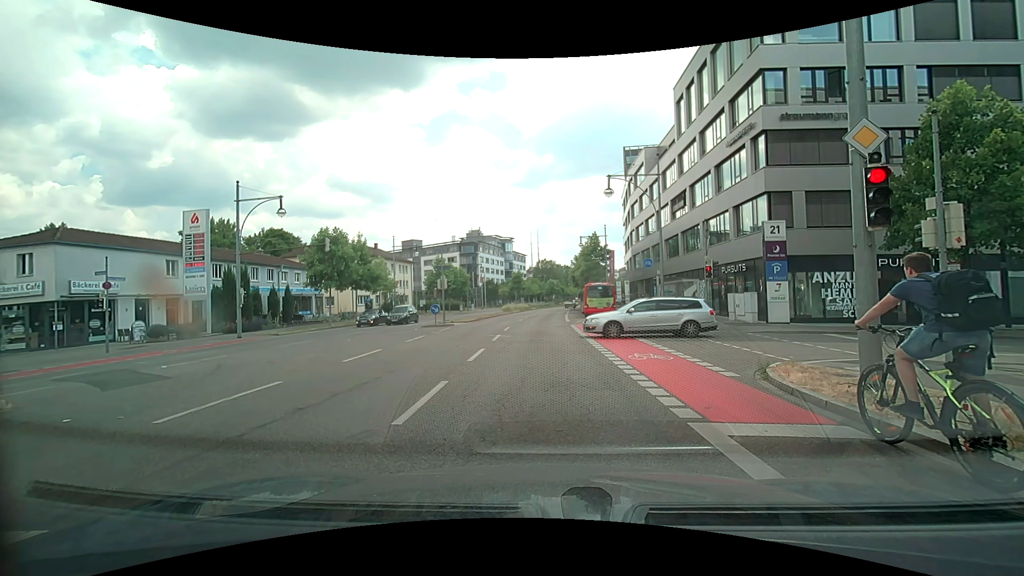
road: primary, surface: asphalt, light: Day
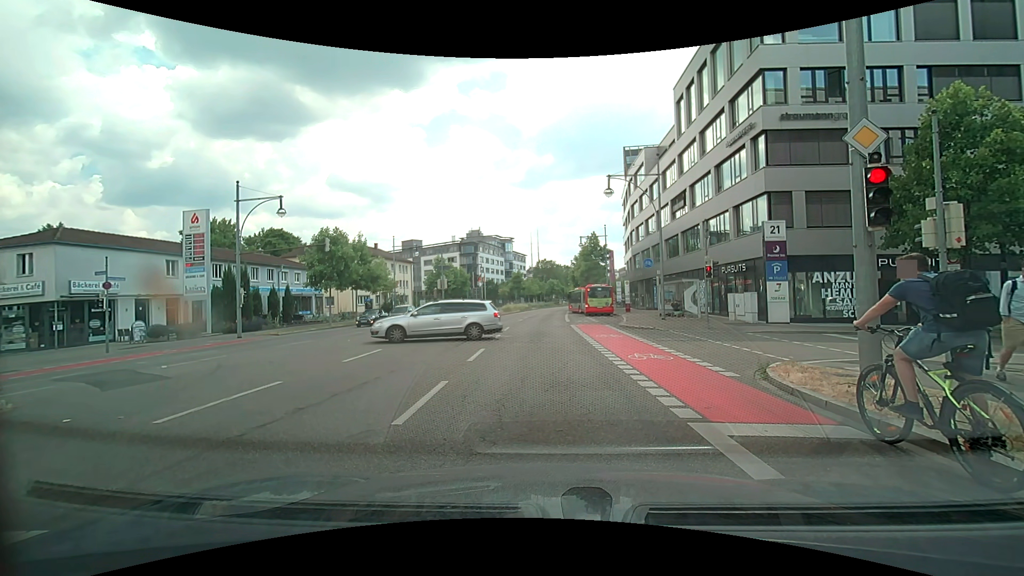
(0.0, 0.0) m; 0°
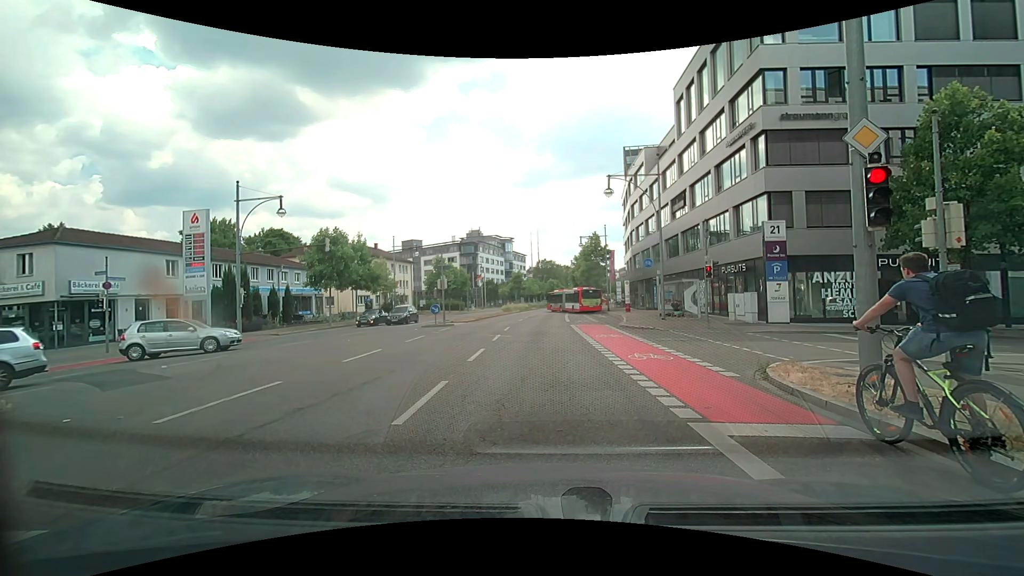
(0.0, 0.0) m; 0°
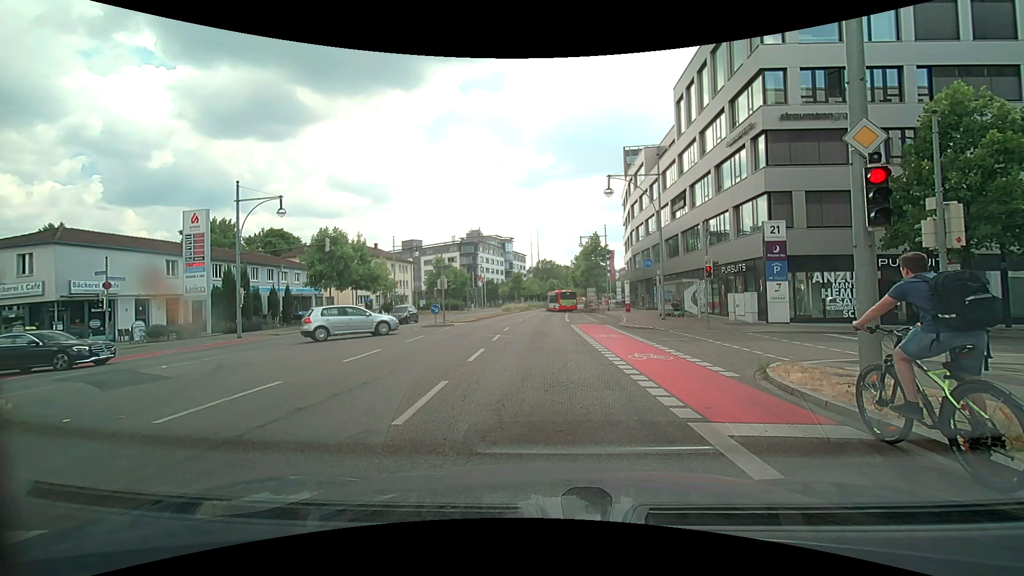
(0.0, 0.0) m; 0°
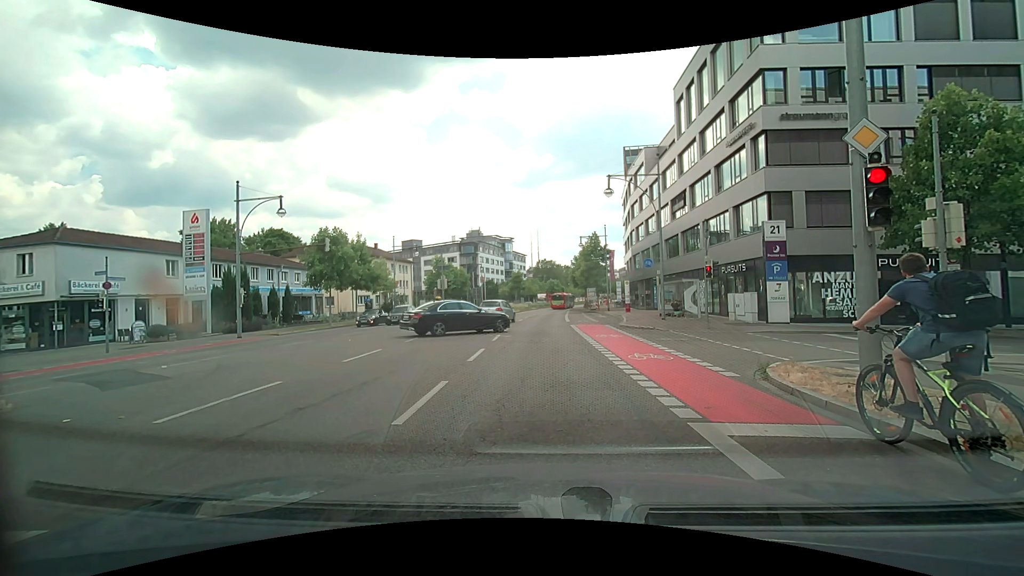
(0.0, 0.0) m; 0°
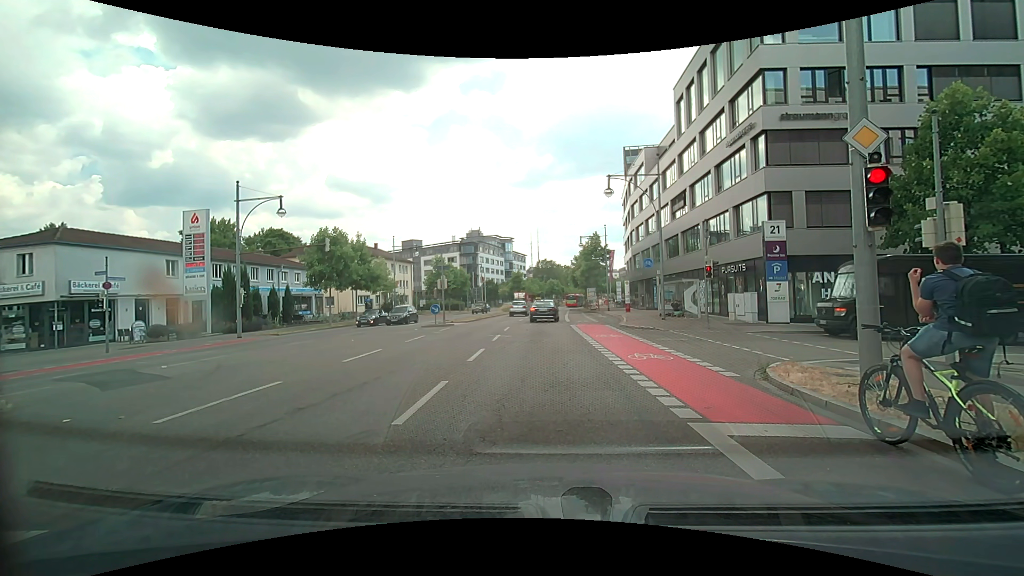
(0.0, 0.0) m; 0°
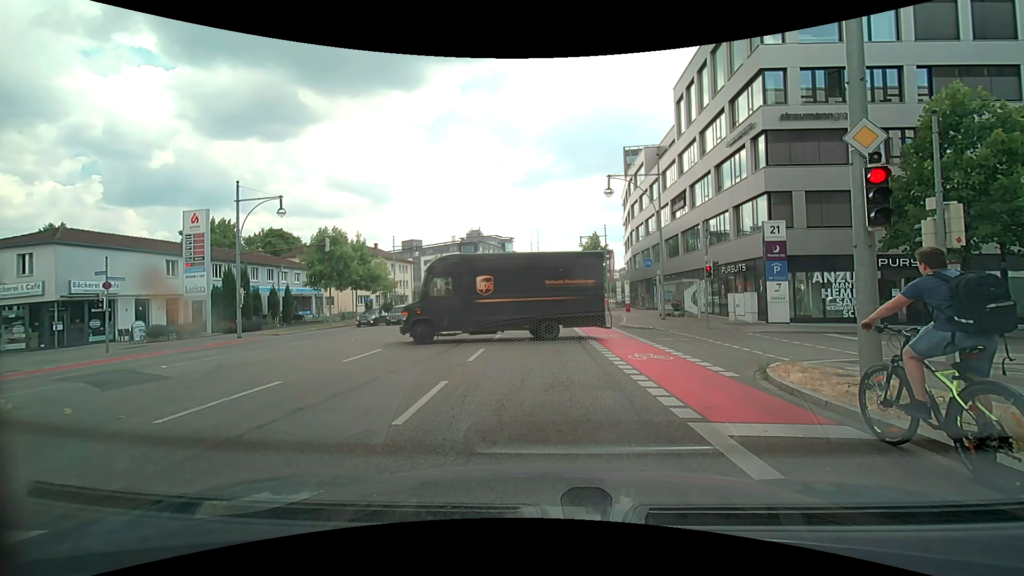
(0.0, 0.0) m; 0°
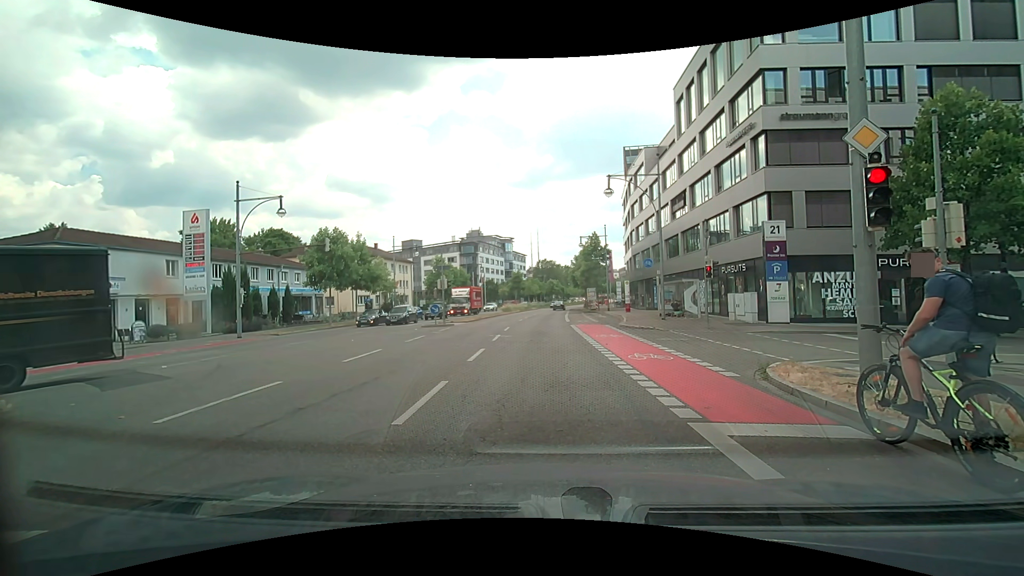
(0.0, 0.0) m; 0°
(0, +10) (0, +20) (0, +30) (0, +40) (0, +50) (0, +60) (0, +70) (+1, +80) (+2, +90) (+3, +100) m
